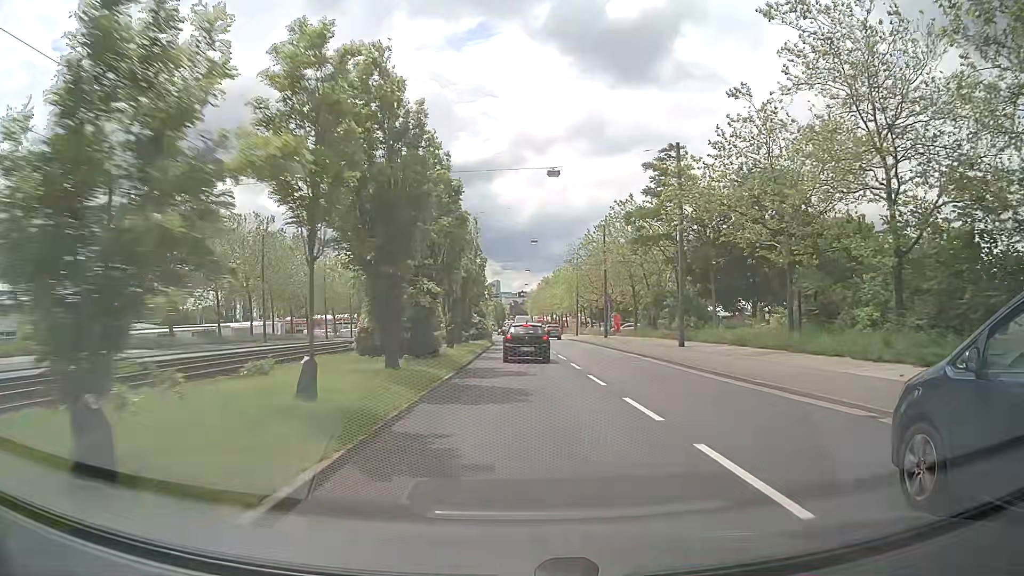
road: primary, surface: asphalt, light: Day
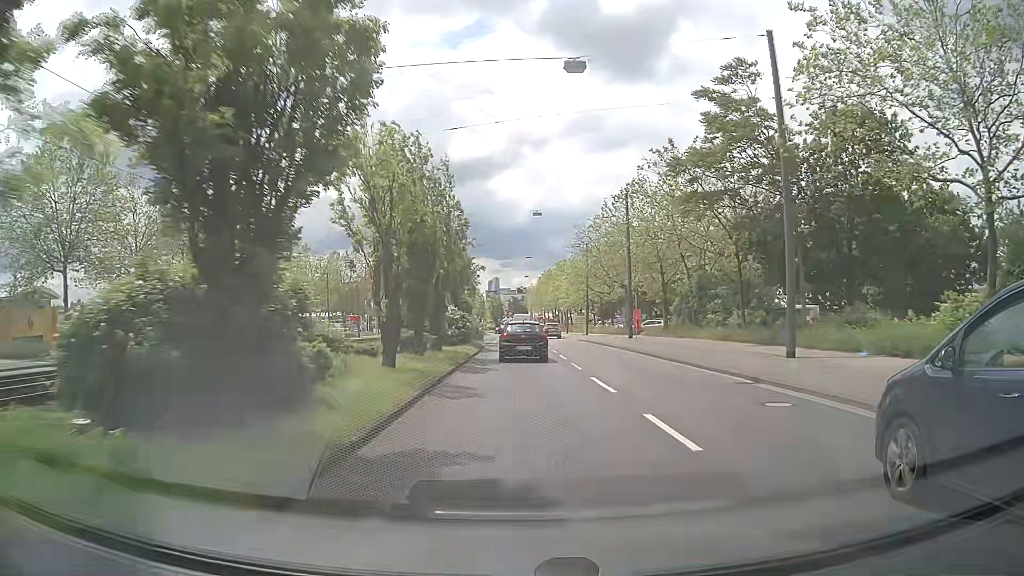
(0.0, +14.3) m; 0°
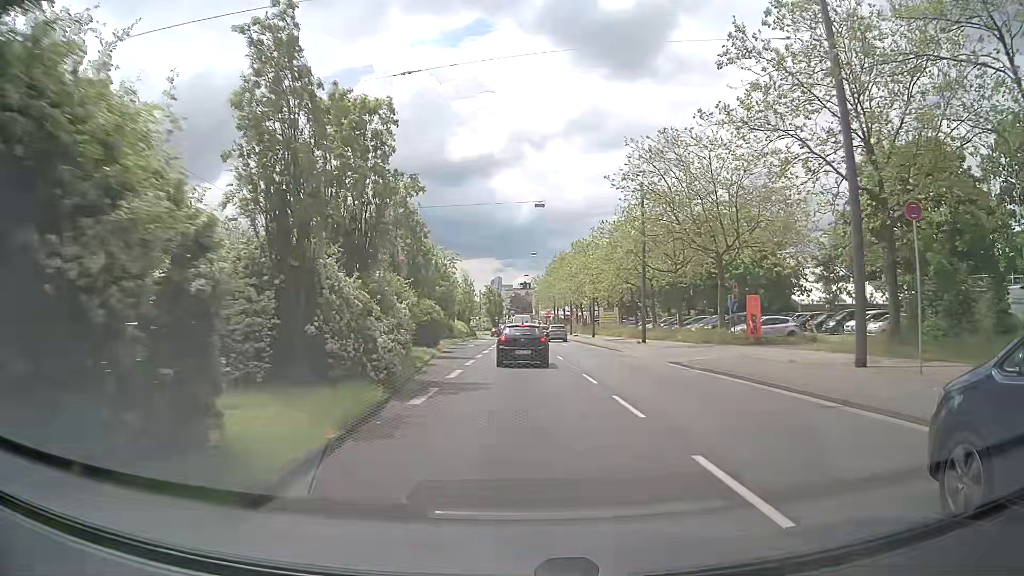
(0.0, +34.0) m; 0°
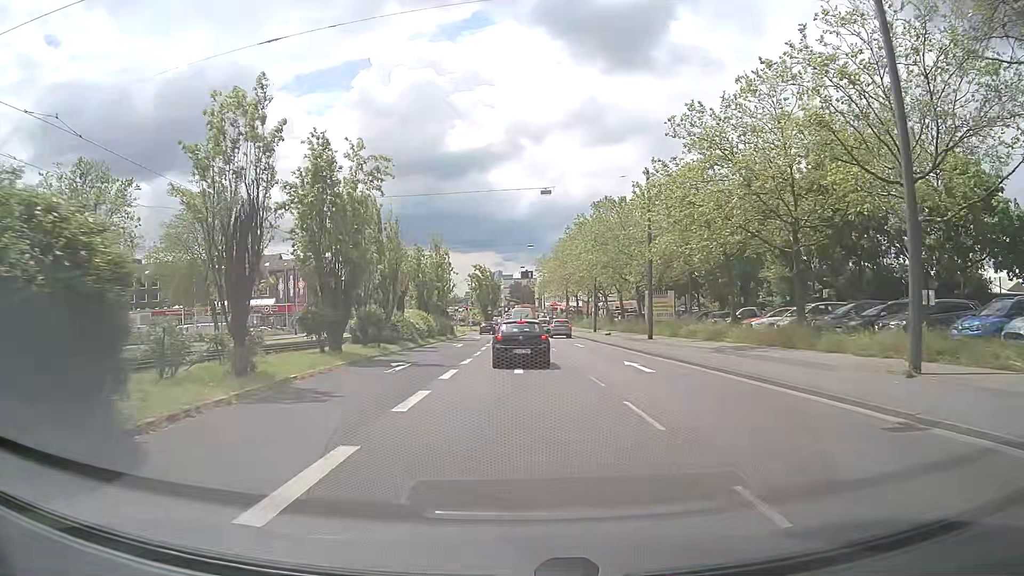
(-0.2, +31.4) m; -1°
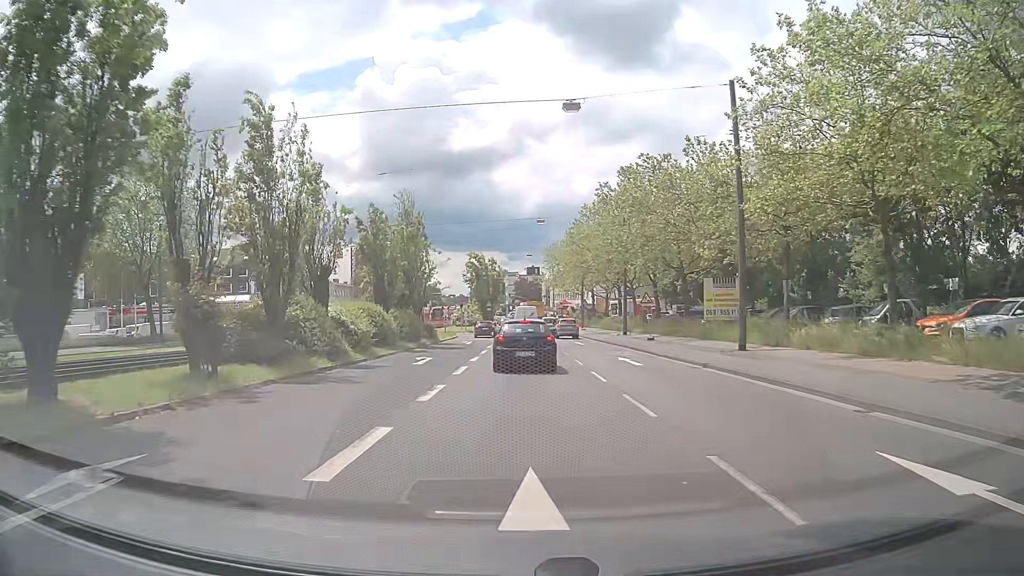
(+0.1, +16.6) m; 0°
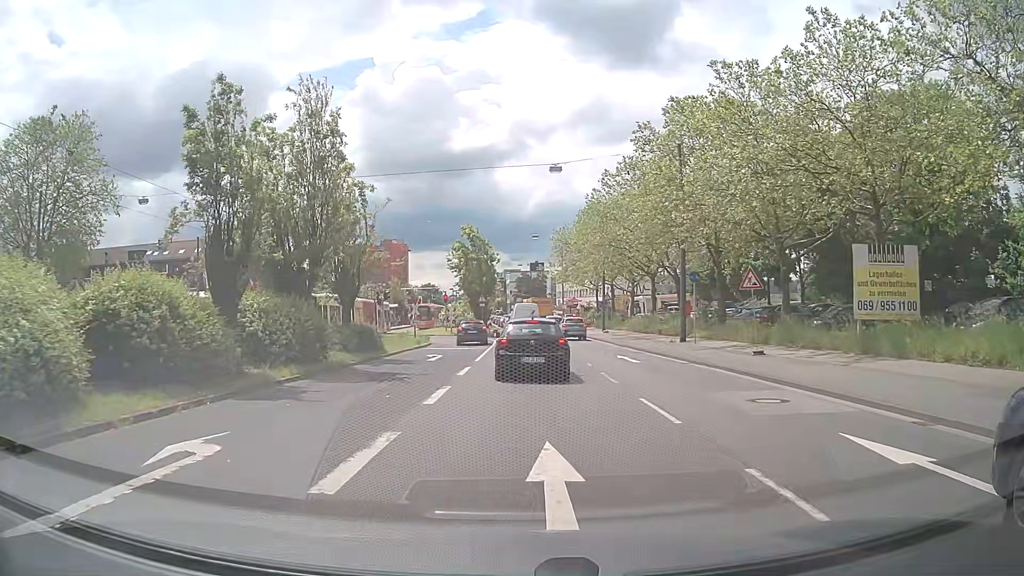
(-0.1, +18.2) m; 0°
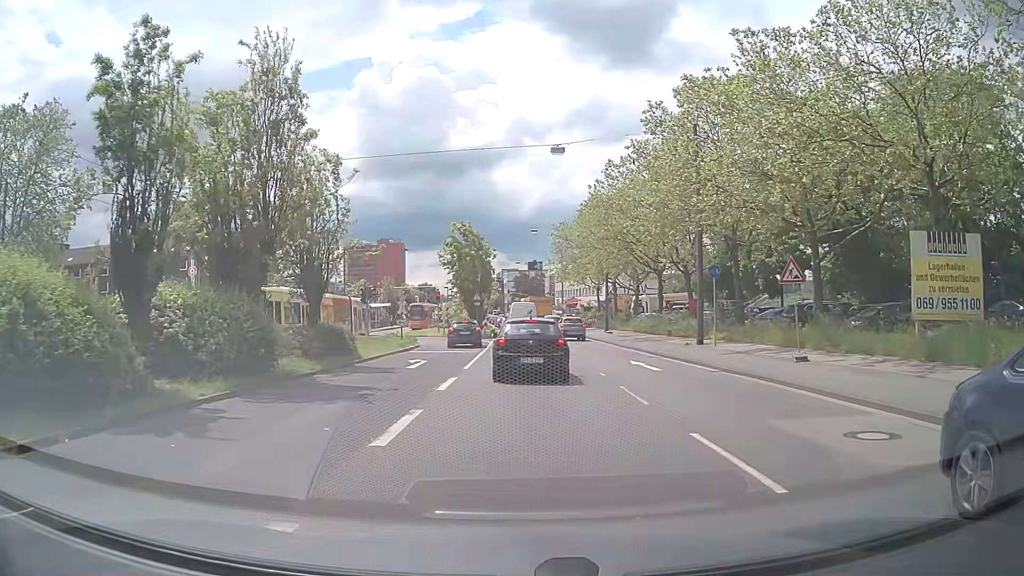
(0.0, +3.8) m; 0°
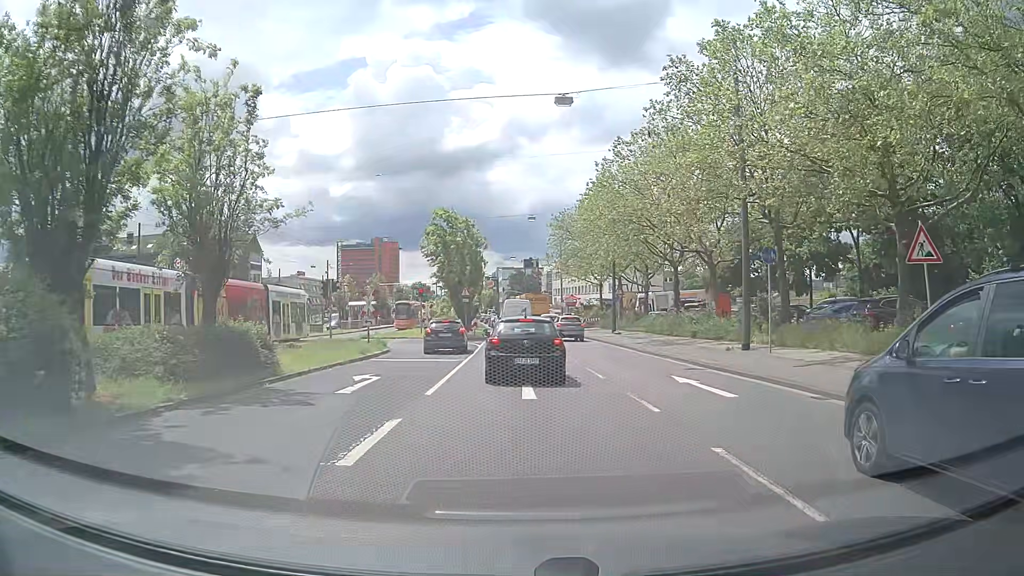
(0.0, +7.1) m; +1°
